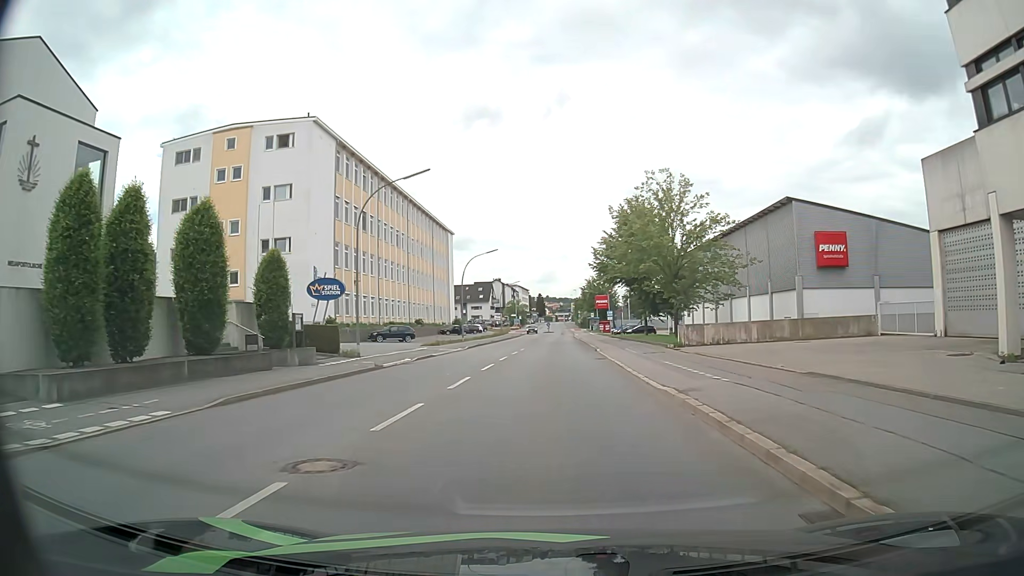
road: tertiary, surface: asphalt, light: Day
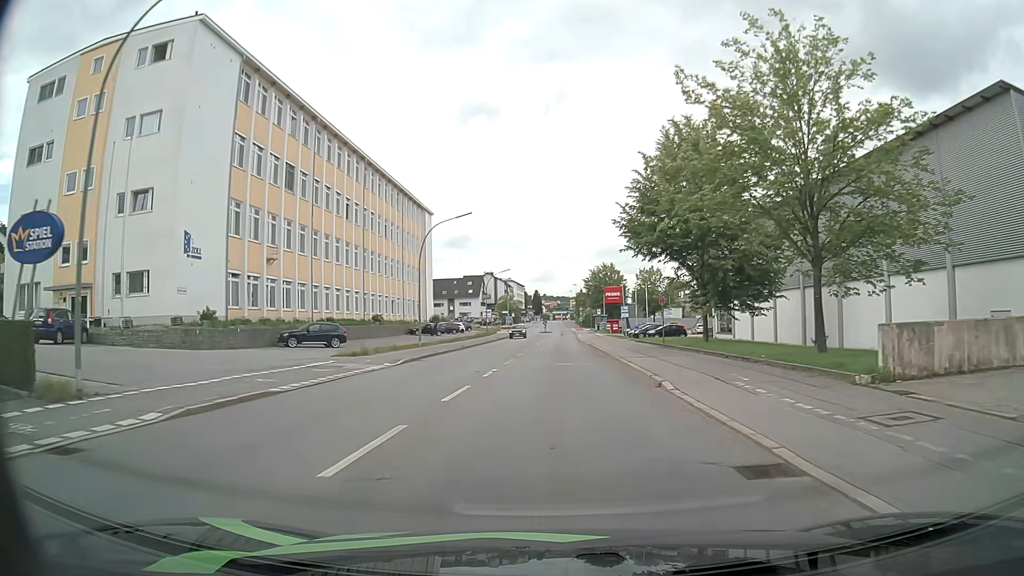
(0.0, +21.1) m; 0°
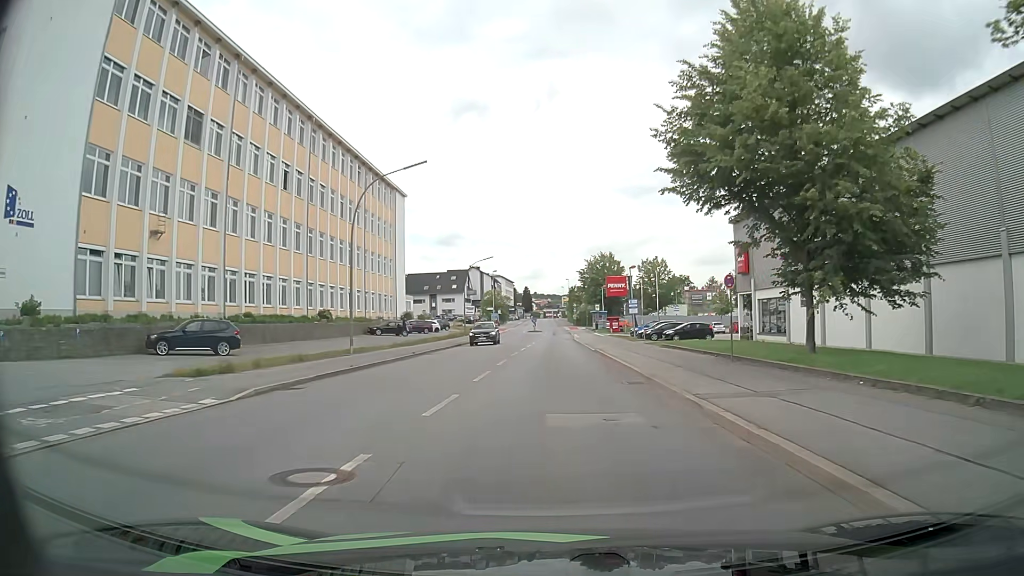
(+0.1, +14.3) m; +1°
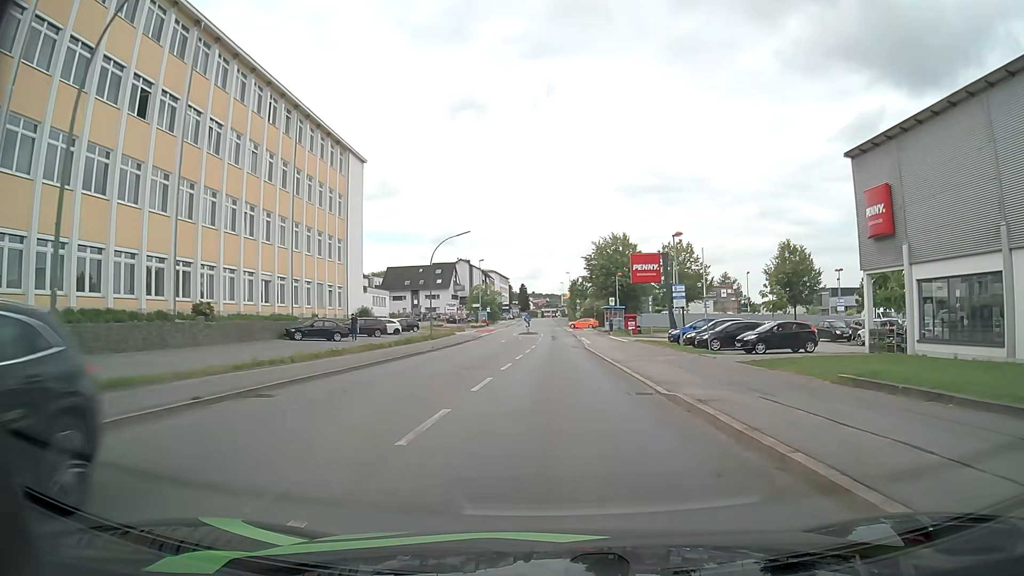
(-0.1, +20.9) m; 0°
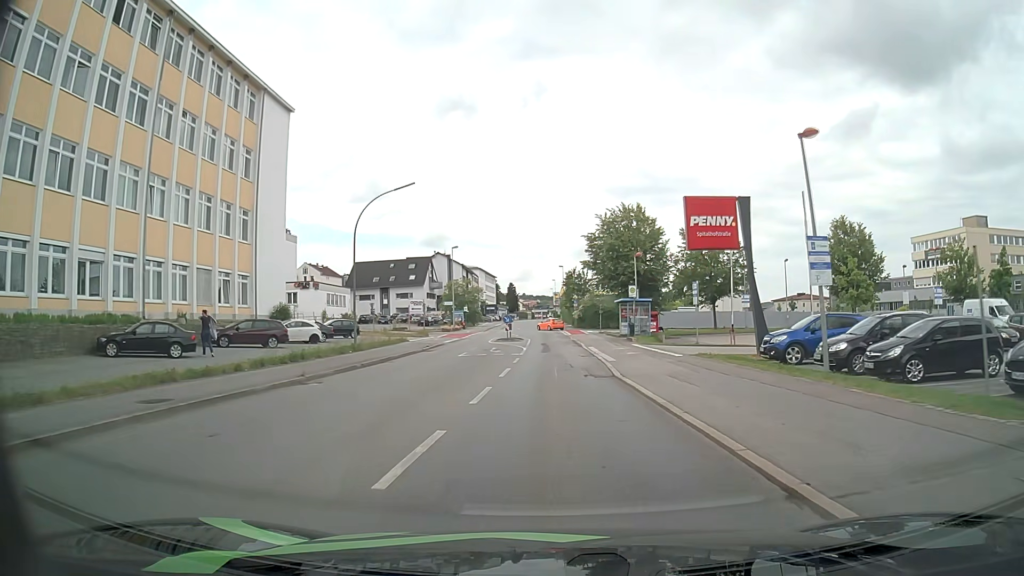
(0.0, +20.1) m; +1°
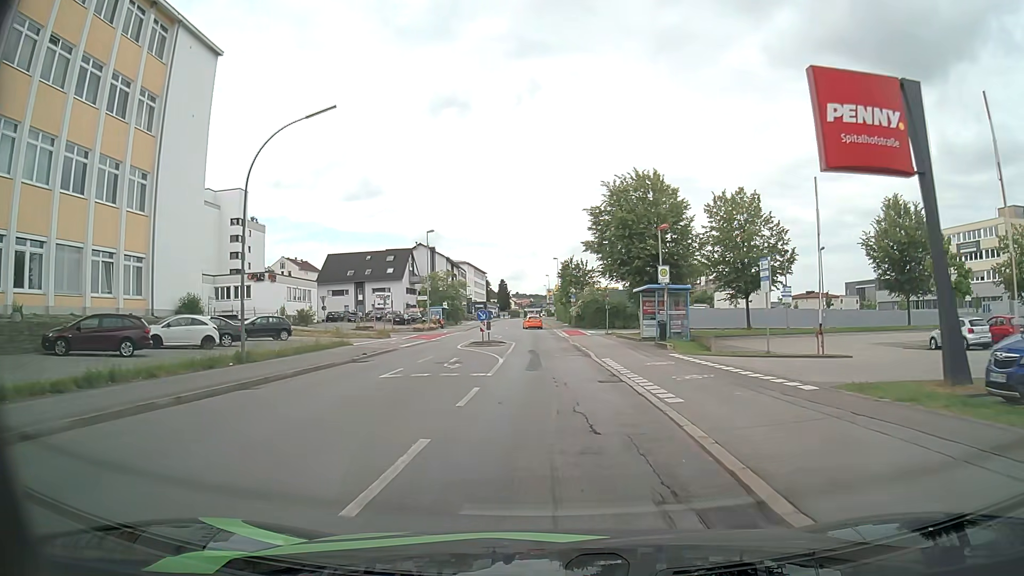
(0.0, +13.1) m; 0°
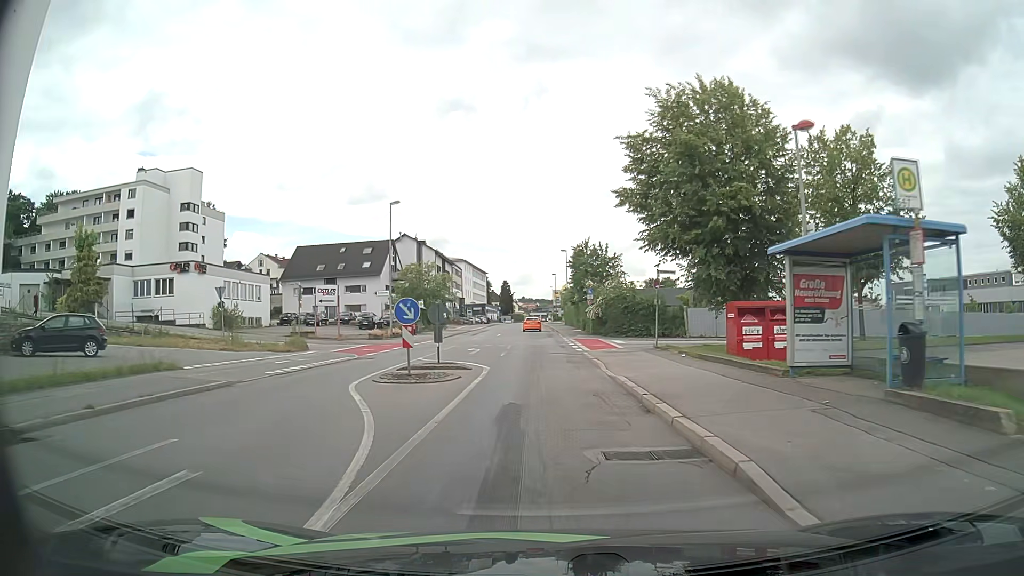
(-0.1, +19.0) m; -1°
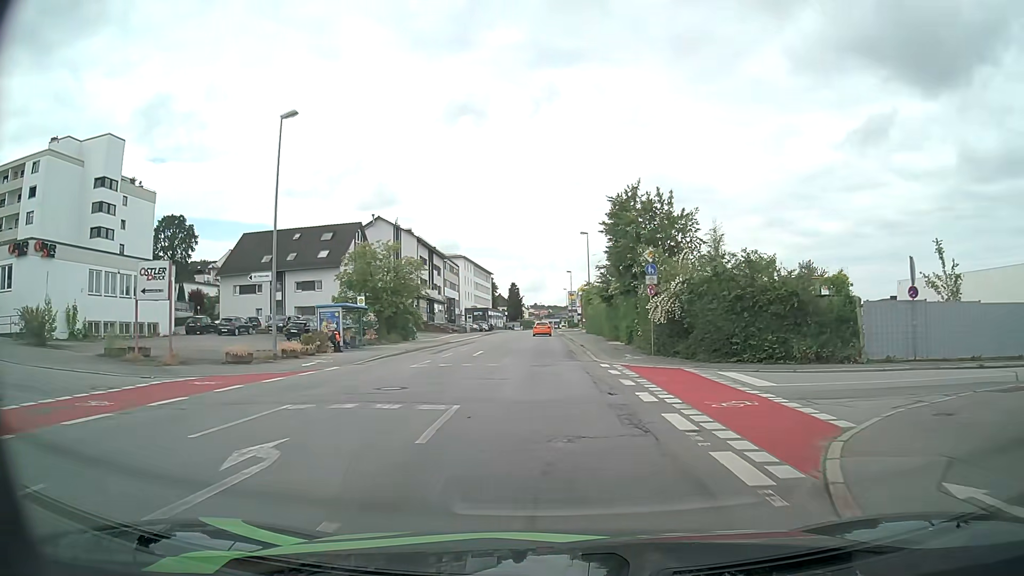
(-0.2, +24.2) m; -1°
